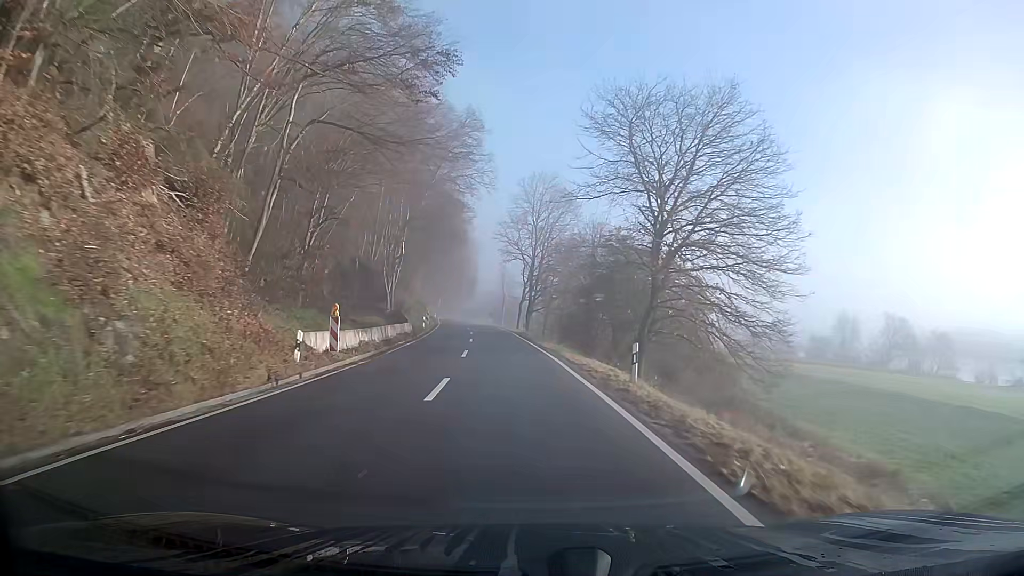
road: secondary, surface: asphalt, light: Day
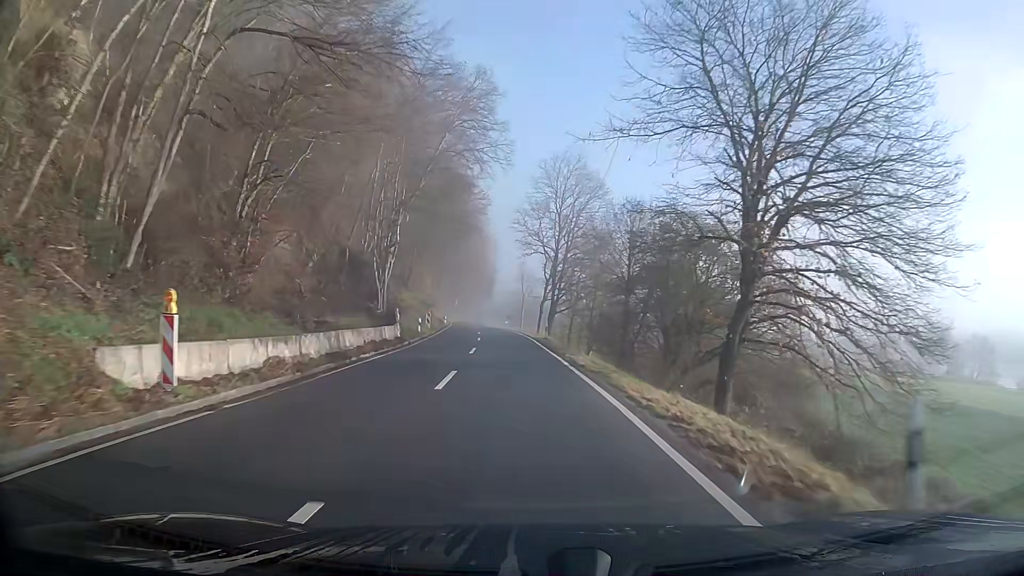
(-0.2, +10.6) m; -2°
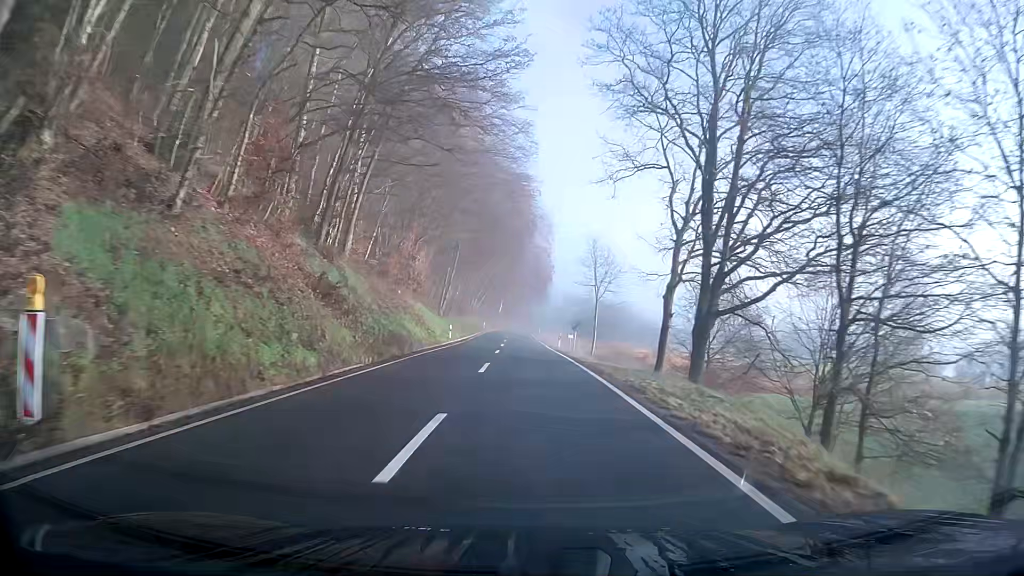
(-1.8, +43.4) m; -4°
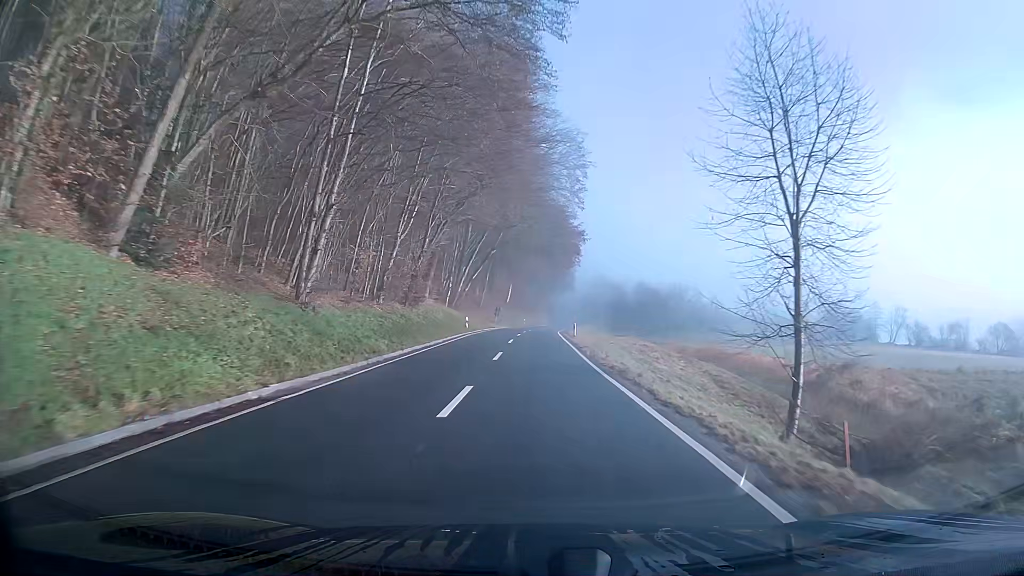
(-0.8, +44.6) m; -1°
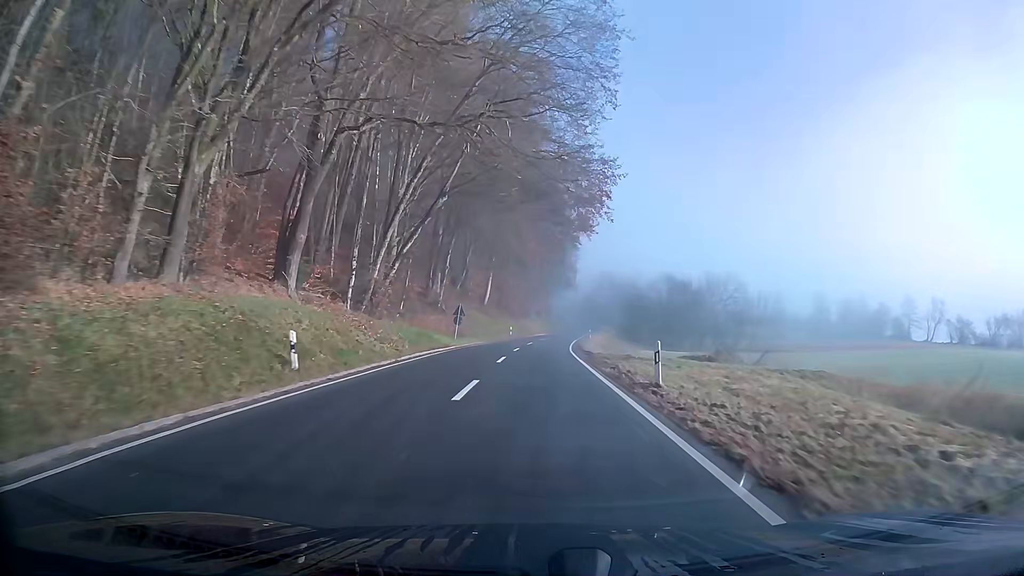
(+0.2, +33.7) m; +1°
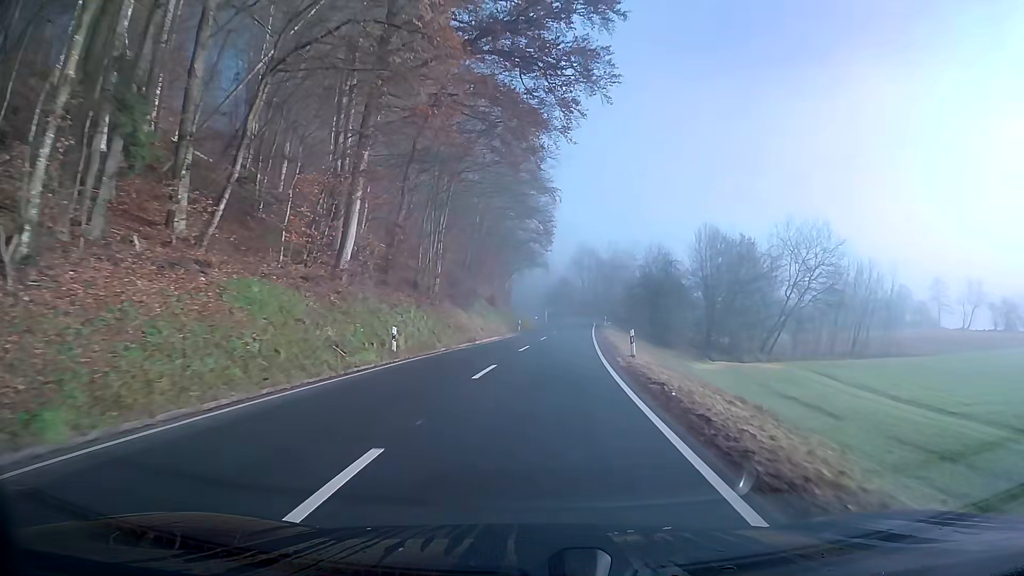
(+1.1, +44.5) m; +4°
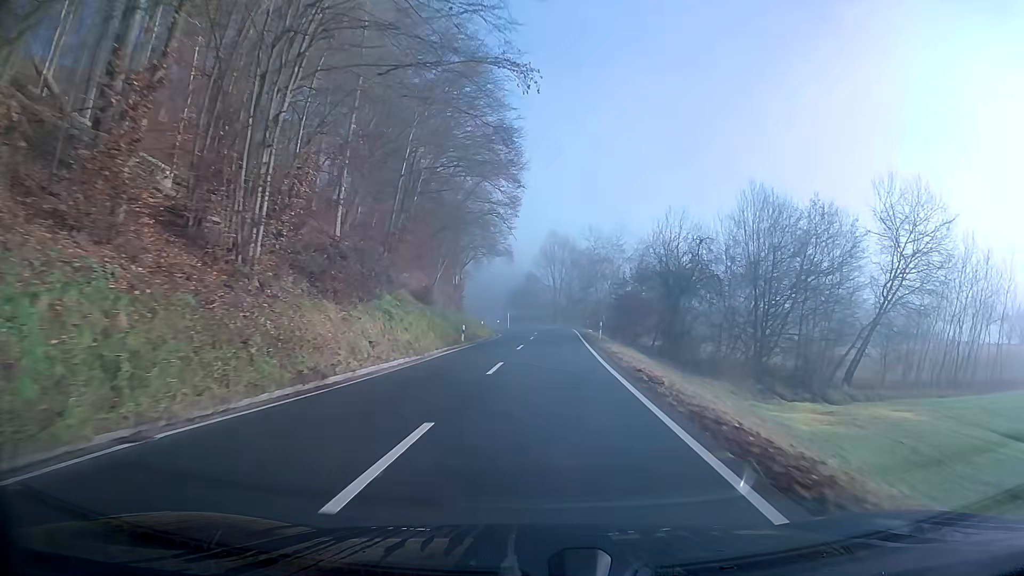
(+0.6, +22.0) m; +3°
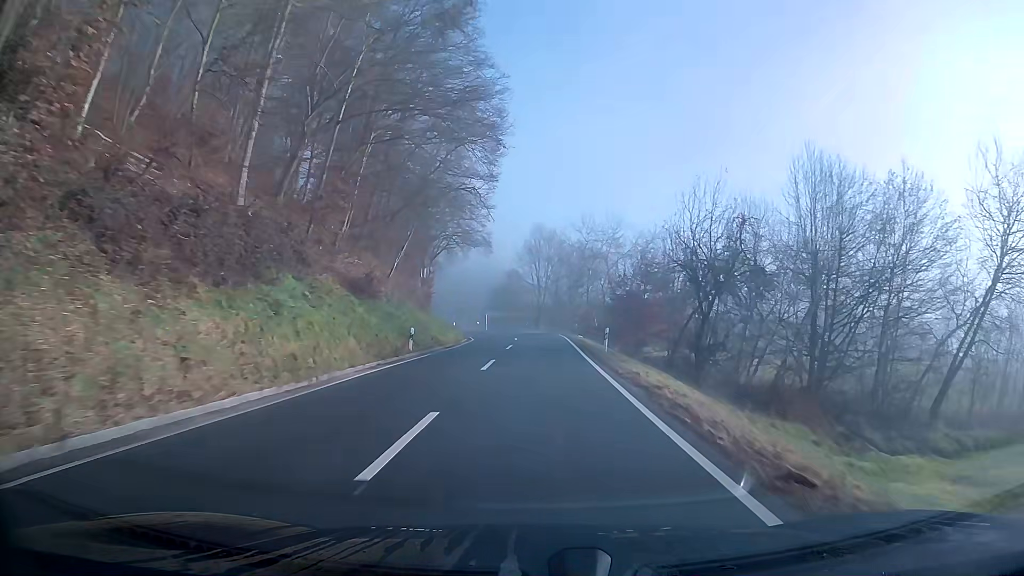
(+0.1, +11.0) m; +1°
(0, +10) (0, +20) (0, +30) (0, +40) (-1, +50) (-3, +60) (-5, +70) (-8, +79) (-10, +89) (-13, +99) m
